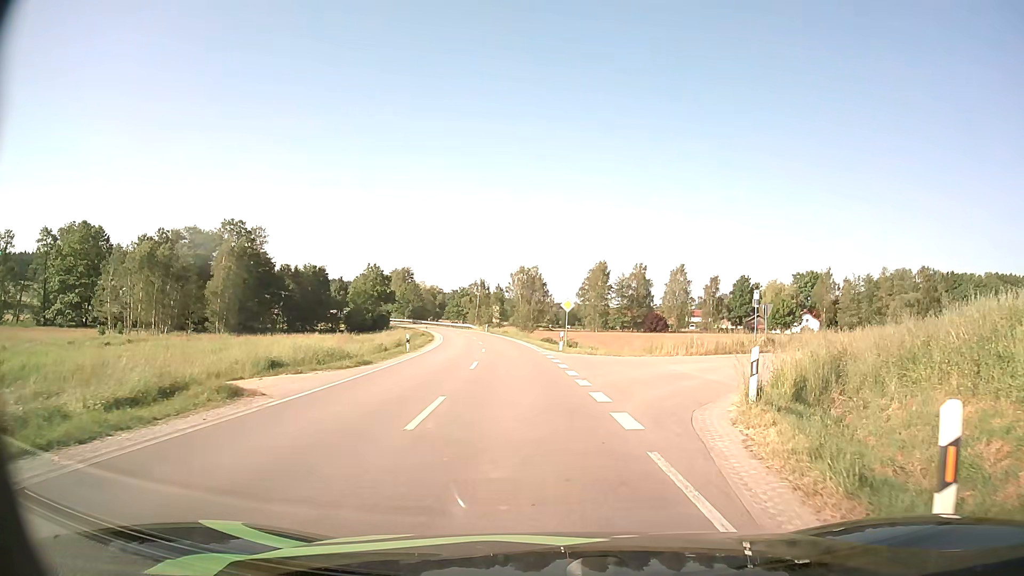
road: secondary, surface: asphalt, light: Day
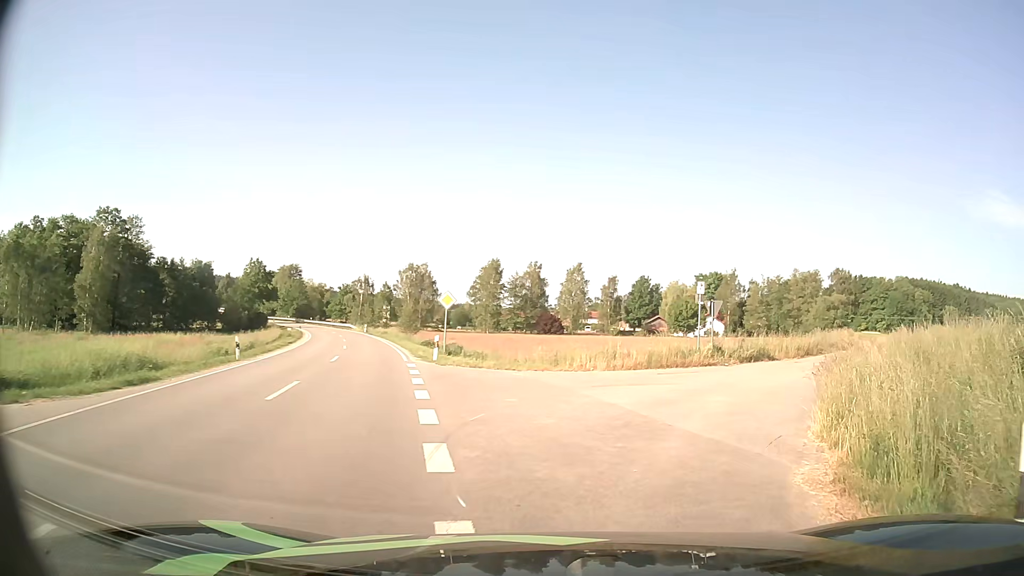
(+0.6, +8.3) m; +10°
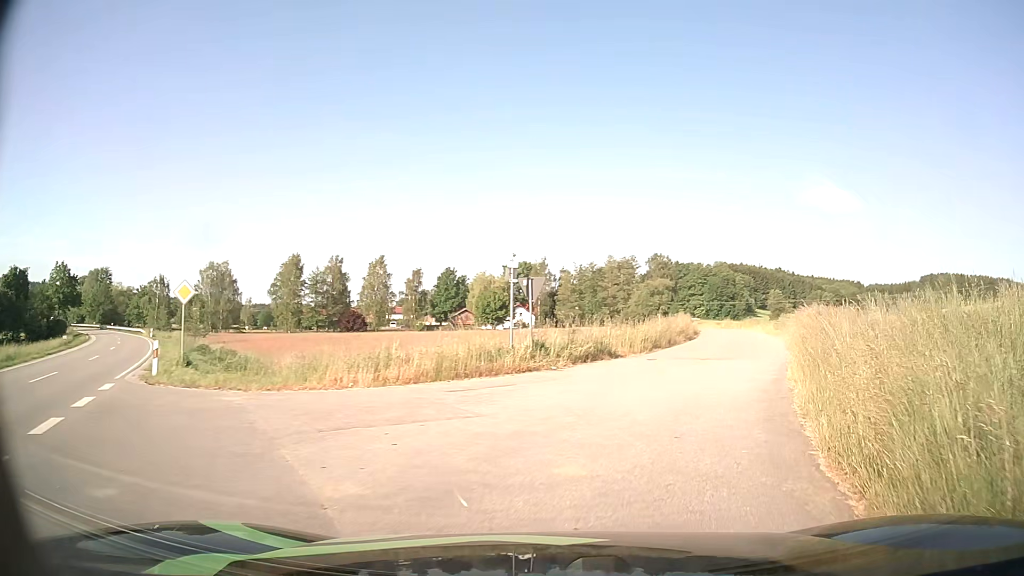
(+1.0, +7.3) m; +15°
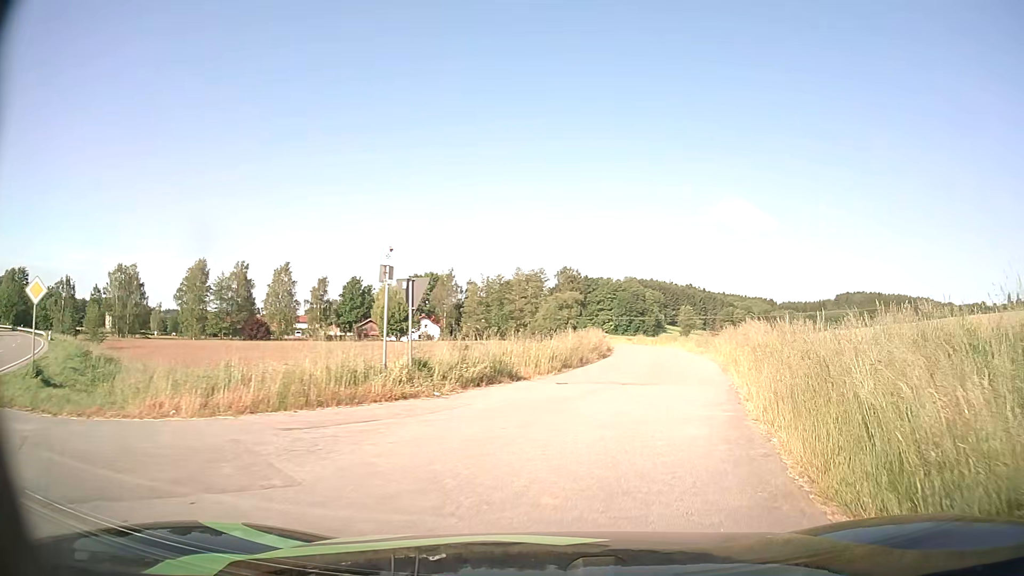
(+0.2, +3.6) m; +8°
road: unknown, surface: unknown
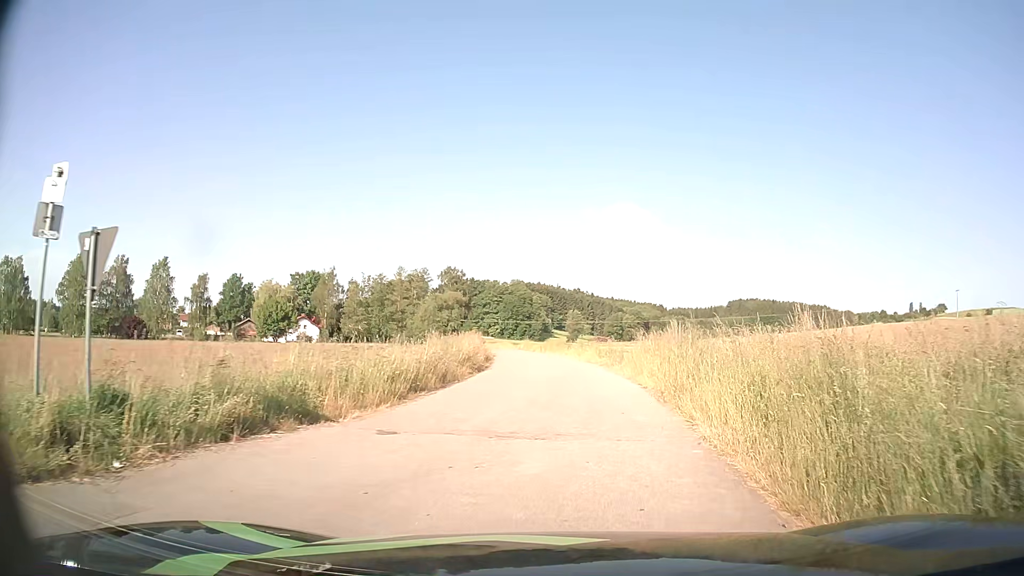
(+0.7, +7.2) m; +10°
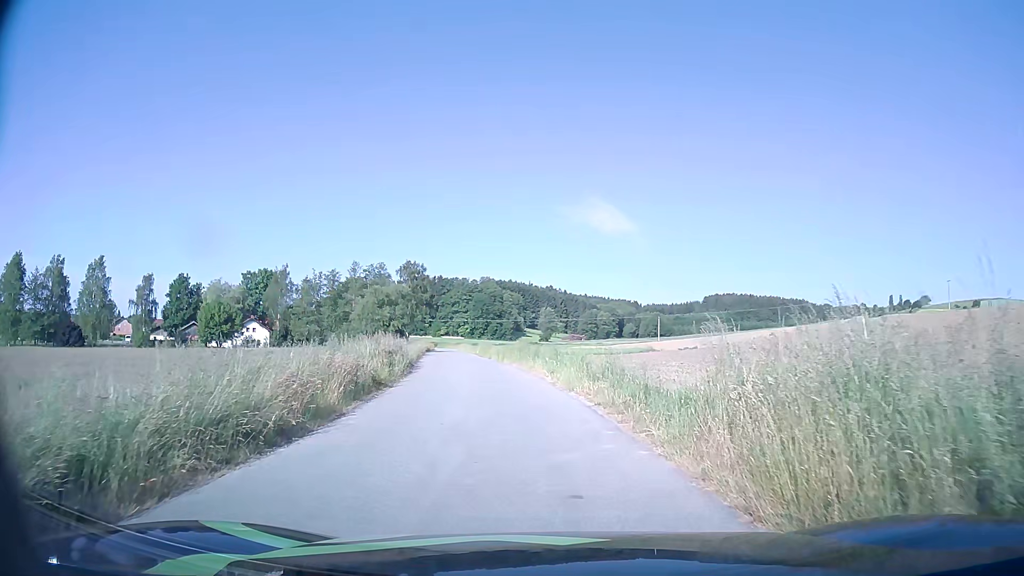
(+0.7, +14.3) m; +3°
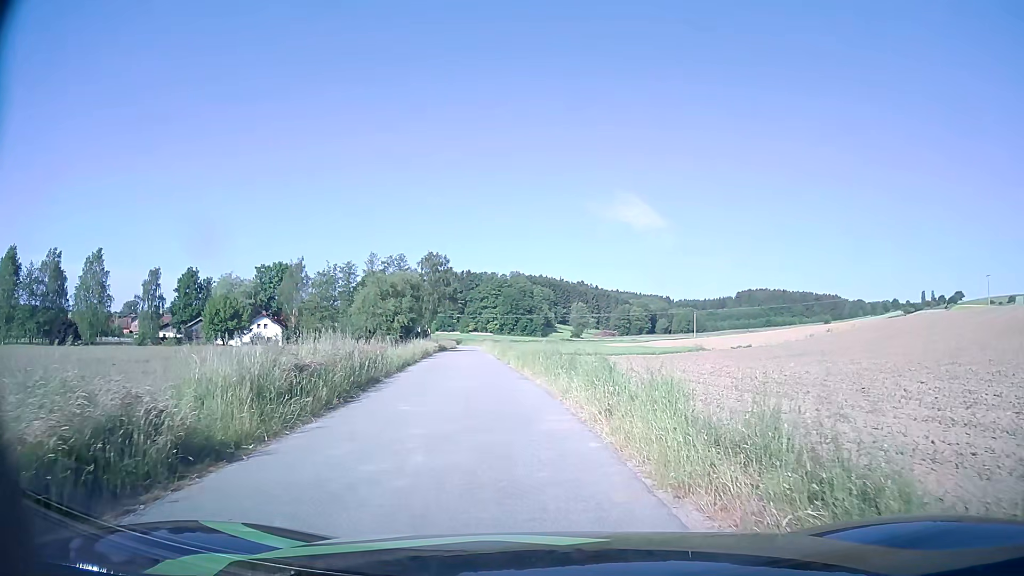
(-0.2, +9.7) m; -3°
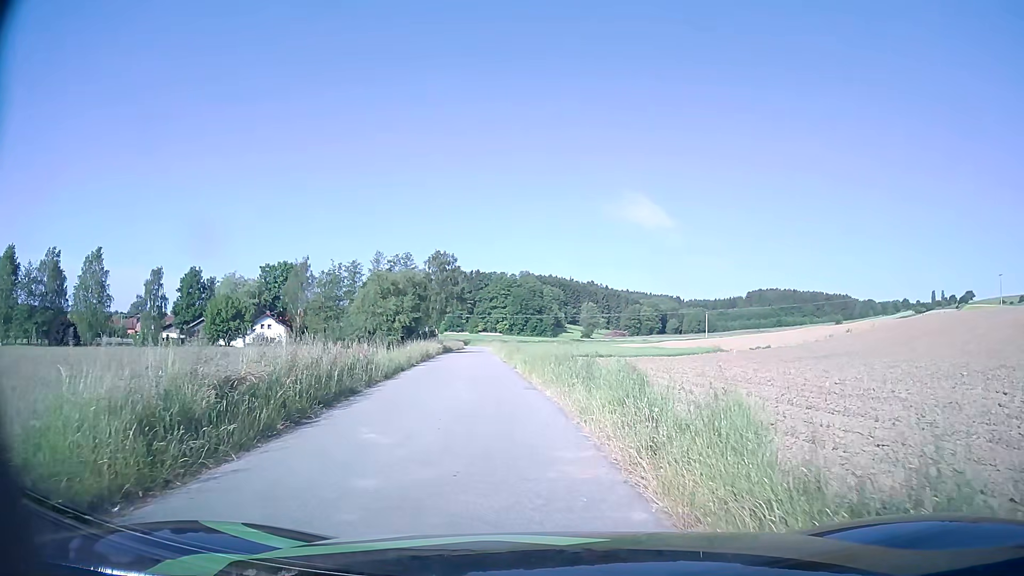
(0.0, +3.0) m; -1°
(0, +10) (-1, +20) (-3, +30) (-4, +40) (-5, +50) (-6, +60) (-7, +70) (-8, +80) (-9, +90) (-10, +99) m
